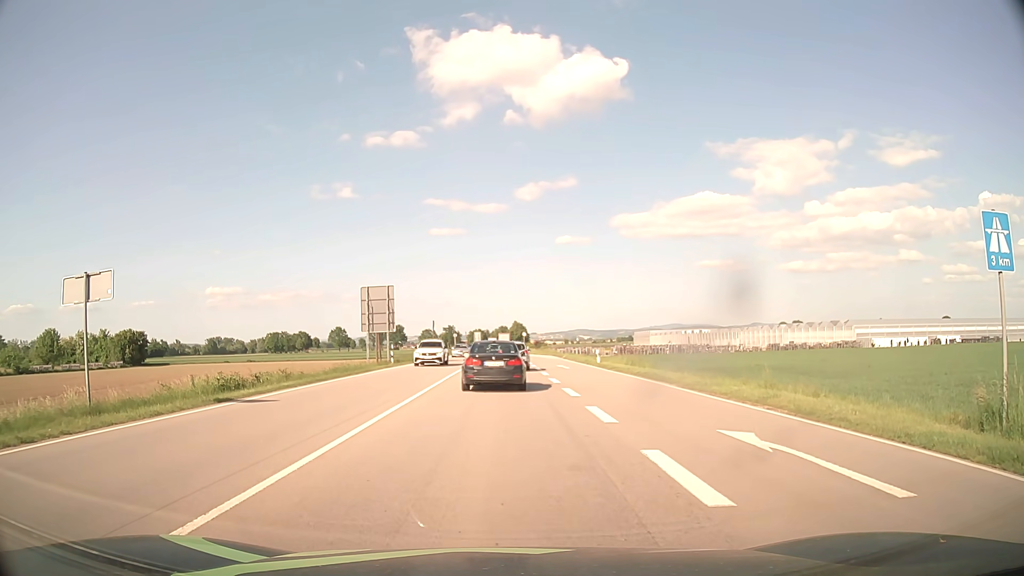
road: primary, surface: asphalt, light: Day
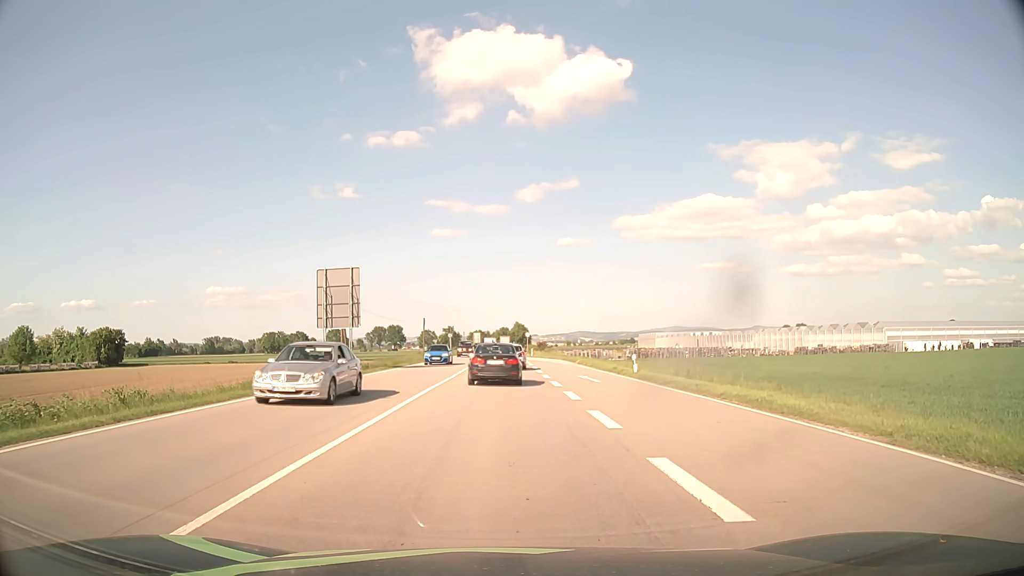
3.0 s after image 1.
(0.0, +12.5) m; 0°
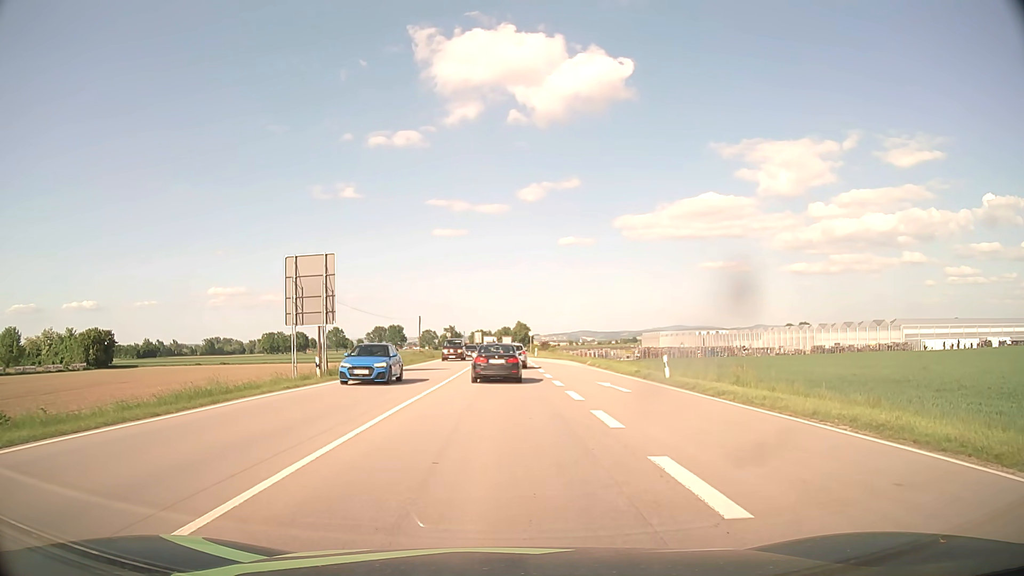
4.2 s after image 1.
(0.0, +6.1) m; 0°
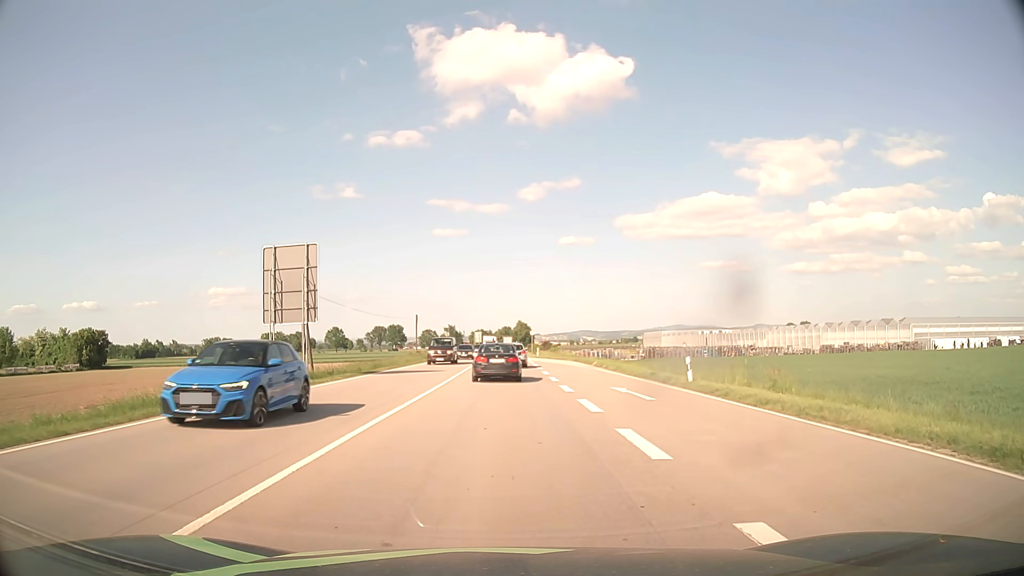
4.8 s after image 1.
(0.0, +3.2) m; 0°
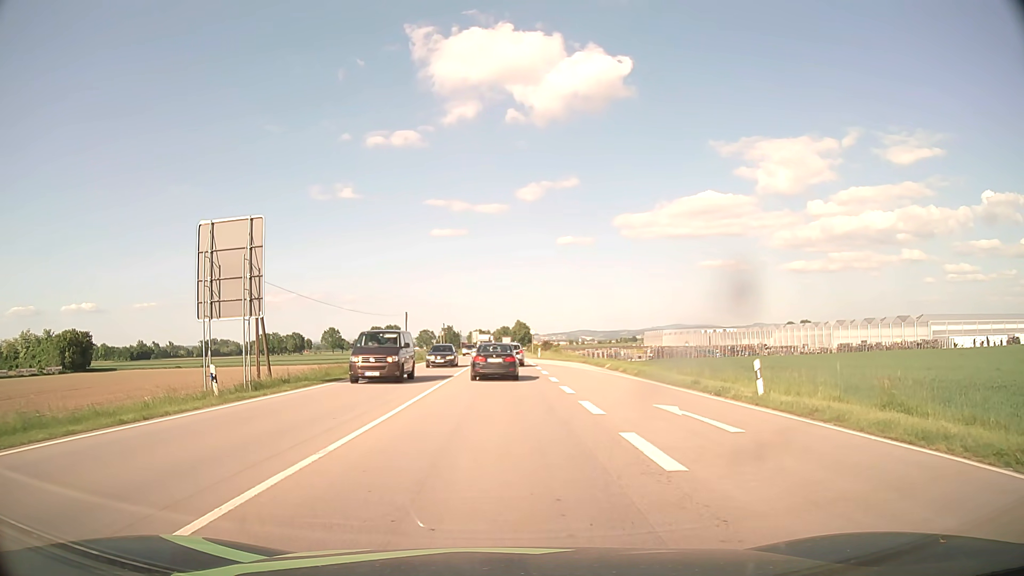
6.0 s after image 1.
(0.0, +6.7) m; 0°
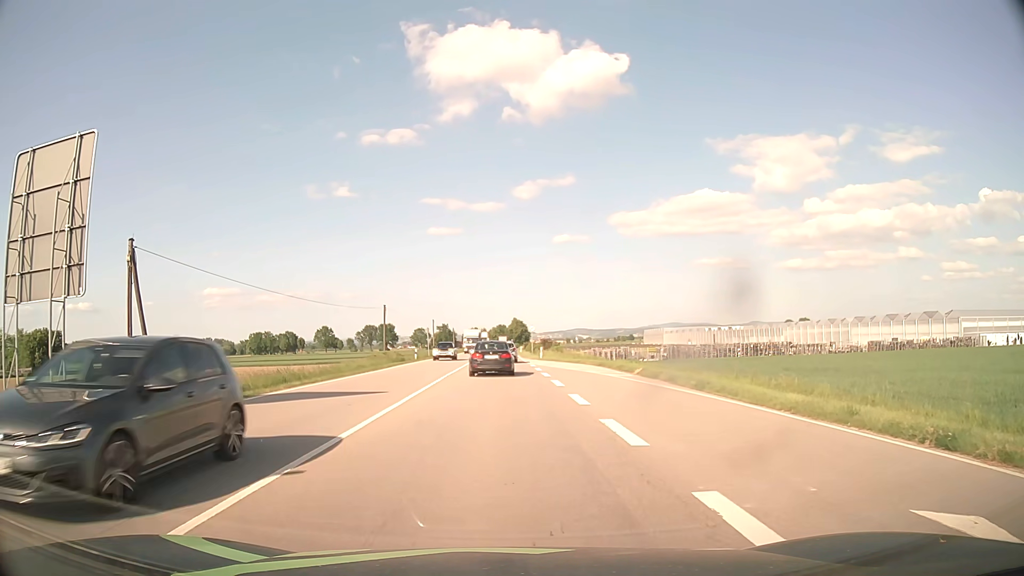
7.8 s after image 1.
(0.0, +10.5) m; 0°
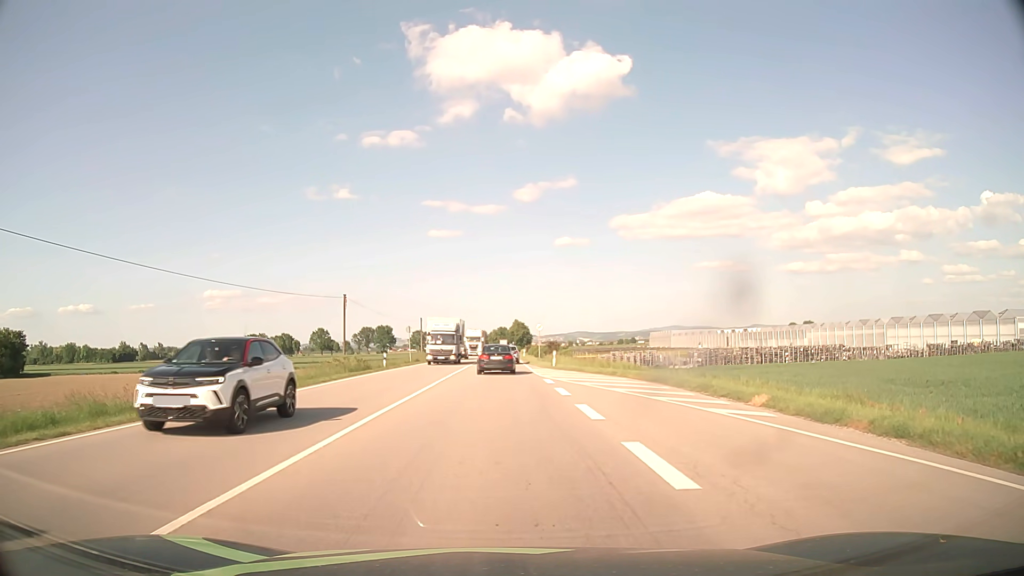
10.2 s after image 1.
(0.0, +15.0) m; 0°
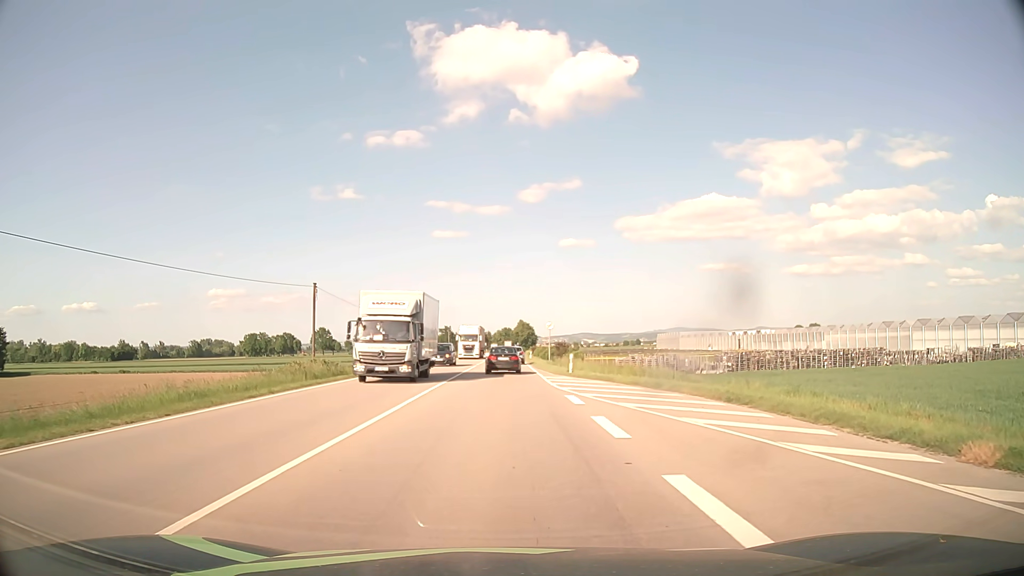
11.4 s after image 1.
(0.0, +8.3) m; 0°
(0, +10) (0, +20) (0, +30) (0, +40) (0, +50) (0, +60) (0, +70) (0, +80) (0, +90) (0, +100) m
